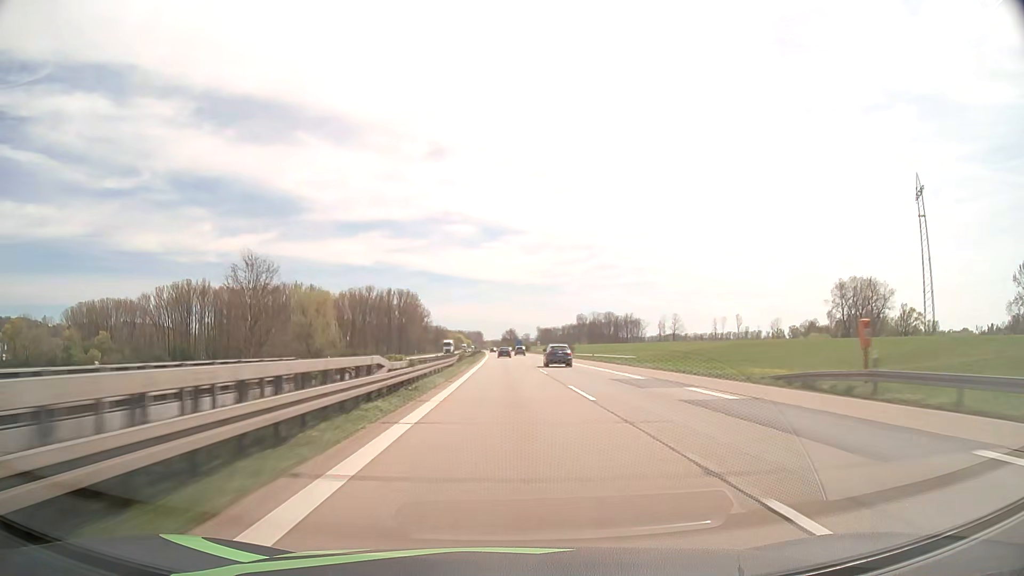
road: motorway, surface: asphalt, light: Day
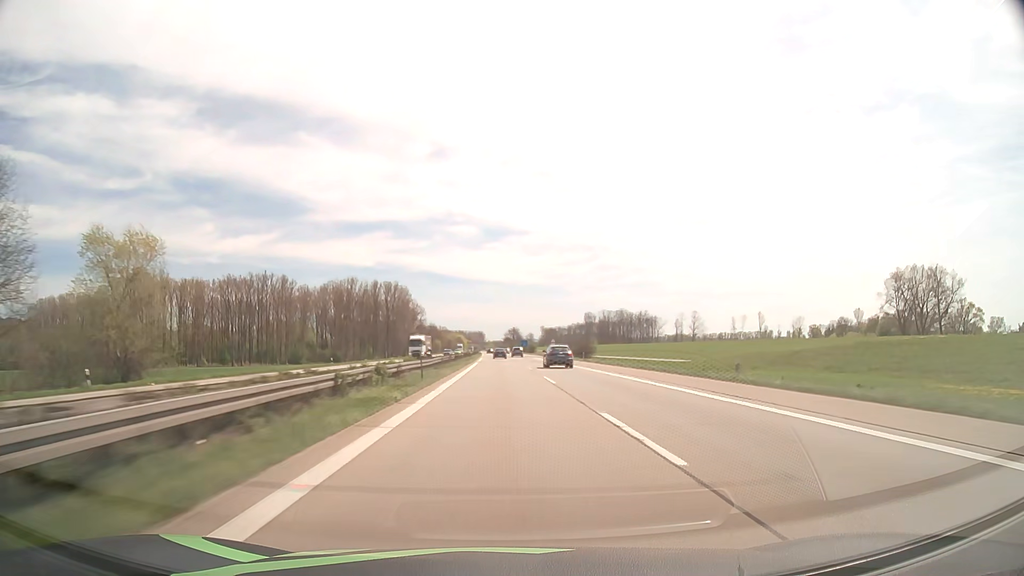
(+0.1, +45.9) m; 0°
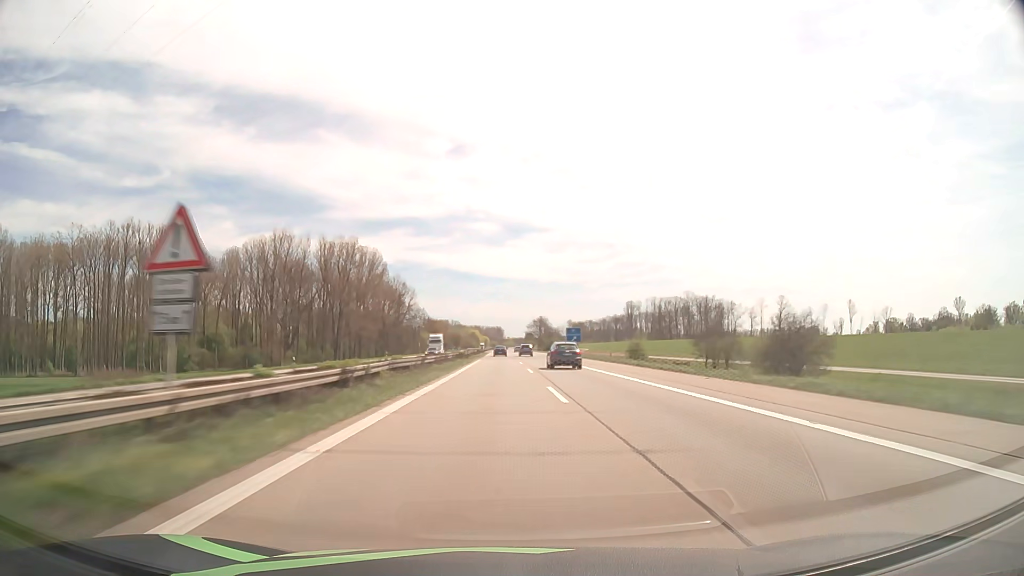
(-1.7, +118.6) m; -2°
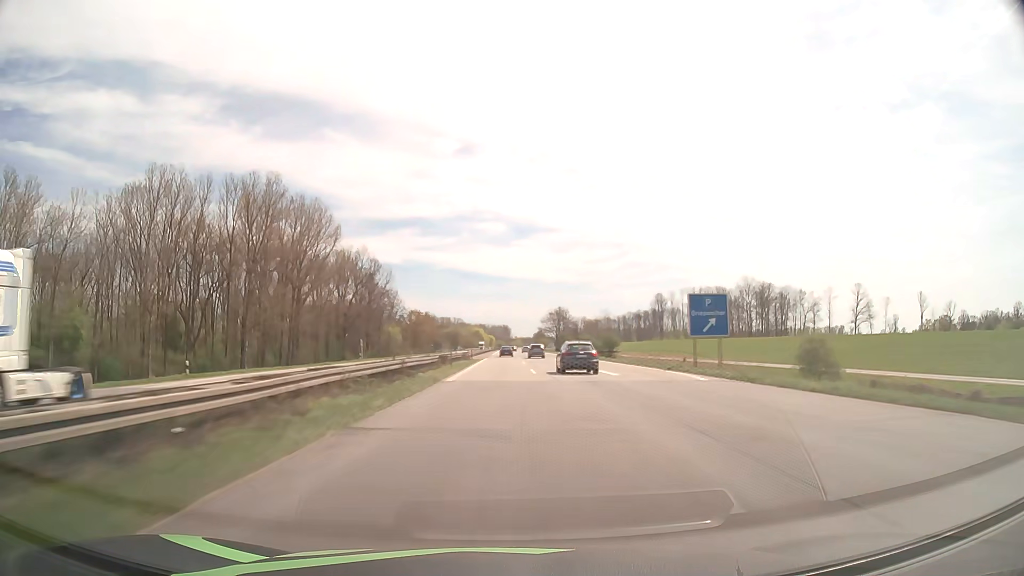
(-0.4, +72.9) m; -1°
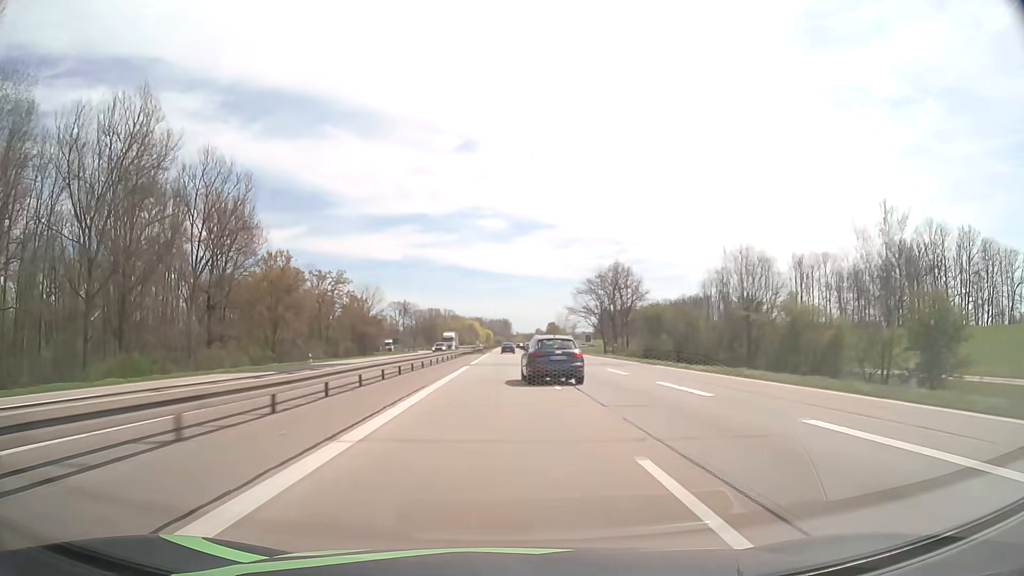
(-0.4, +121.5) m; 0°
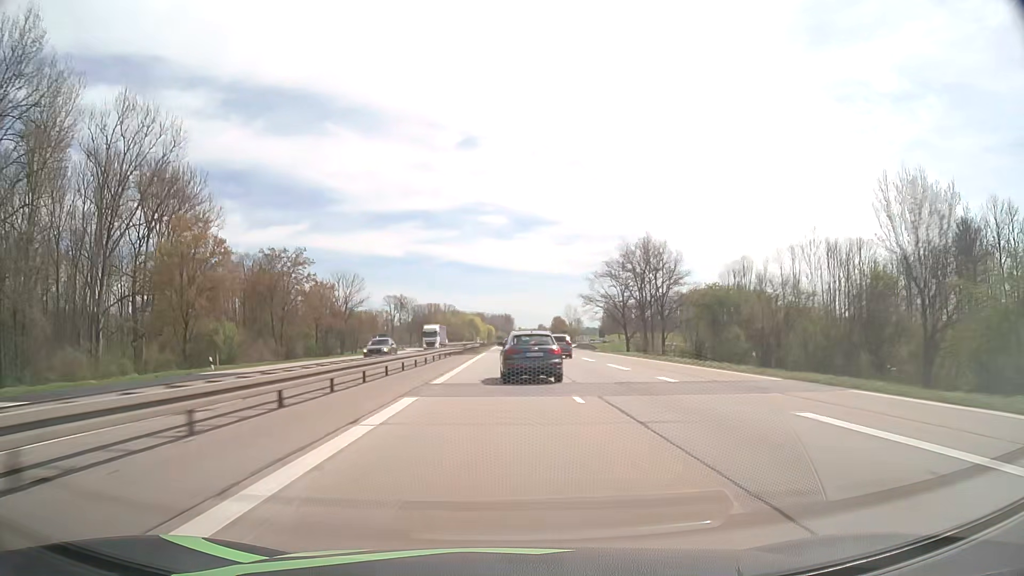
(0.0, +23.4) m; 0°
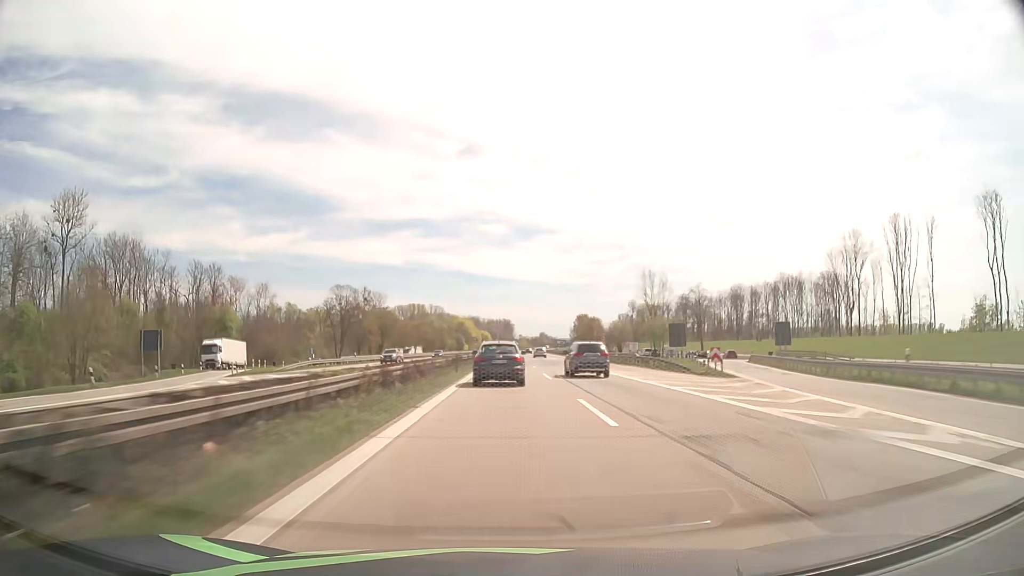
(-0.2, +109.9) m; 0°
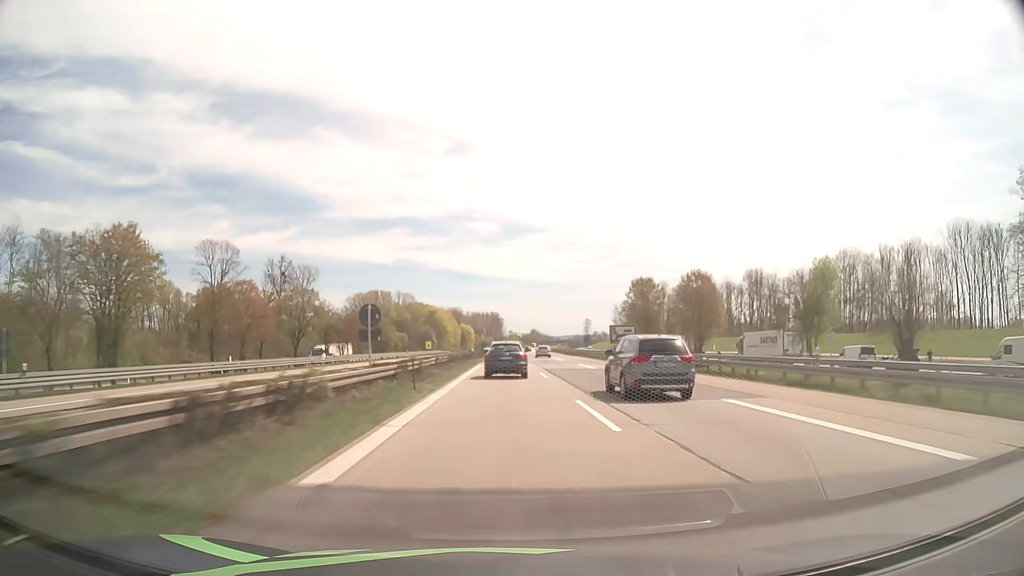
(+0.8, +109.1) m; +1°
(0, +10) (0, +20) (0, +30) (0, +40) (0, +50) (0, +60) (0, +70) (0, +80) (0, +90) (+1, +100) m
